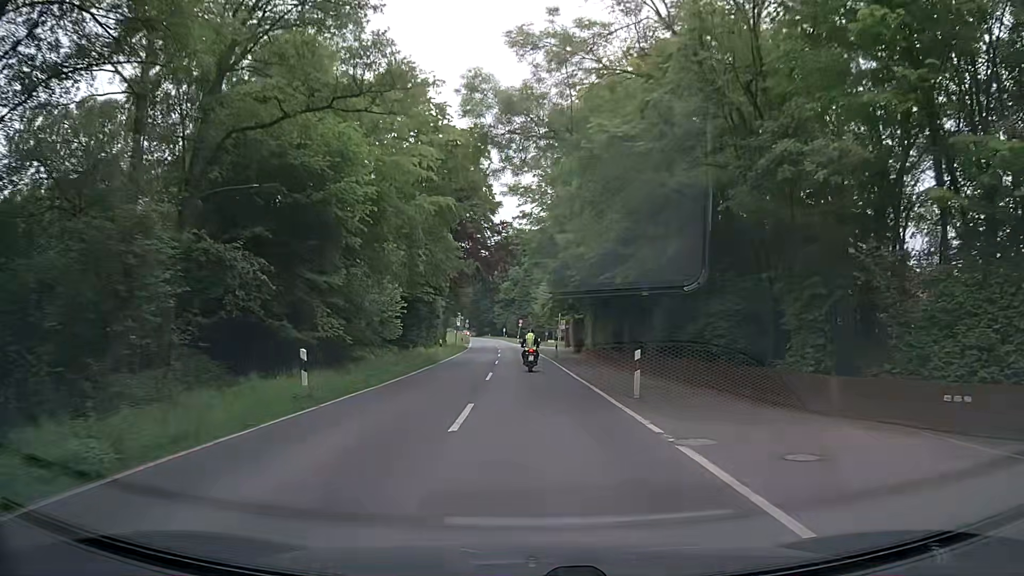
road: secondary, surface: asphalt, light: Day
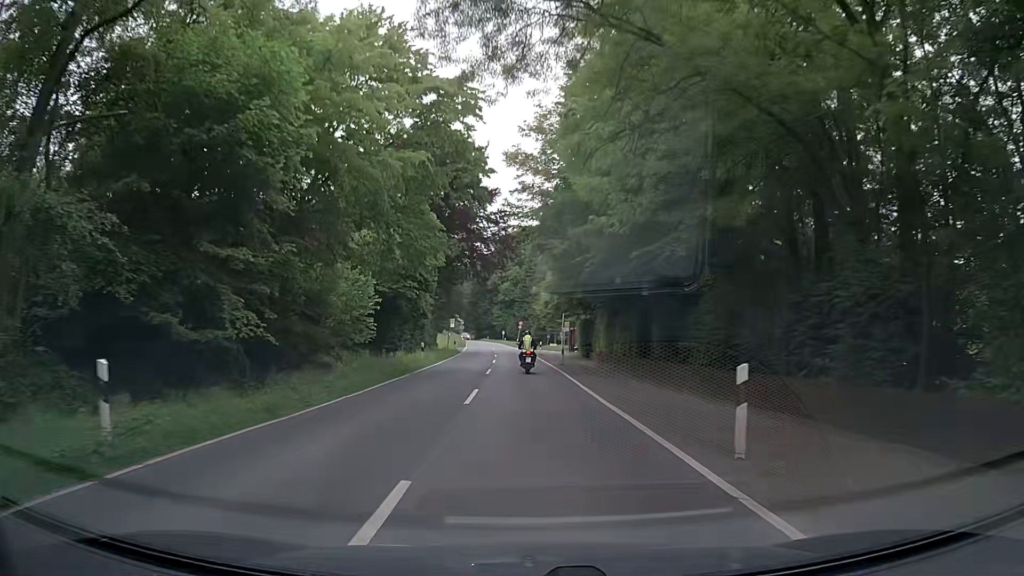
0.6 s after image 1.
(0.0, +7.5) m; 0°
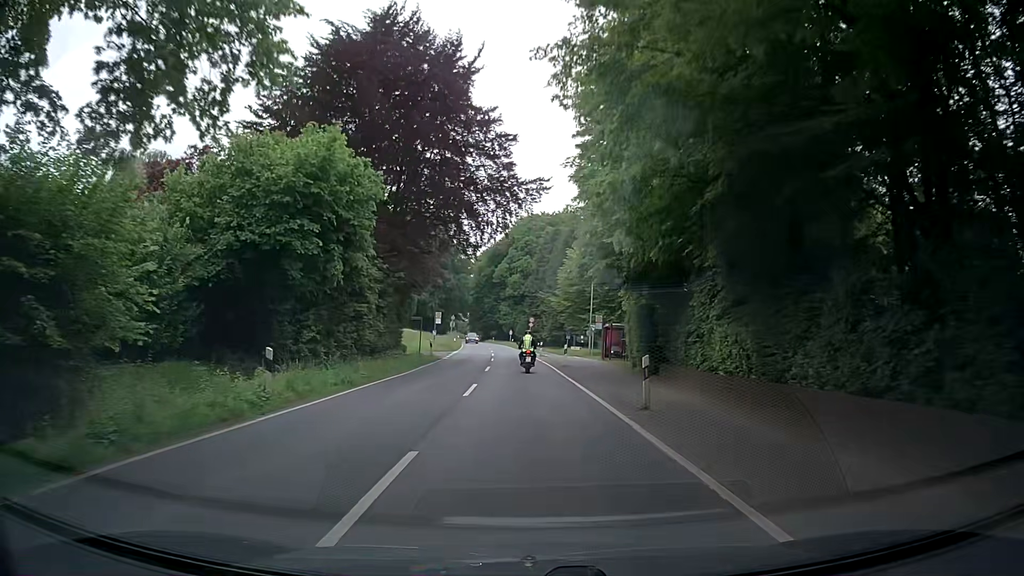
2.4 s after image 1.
(+0.1, +22.7) m; 0°
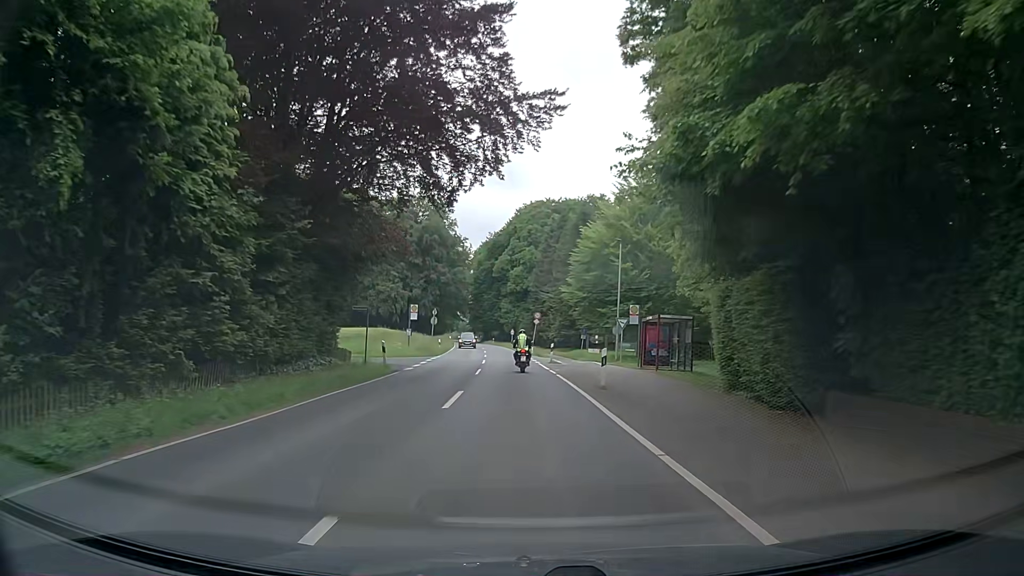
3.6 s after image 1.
(-0.1, +15.2) m; -1°
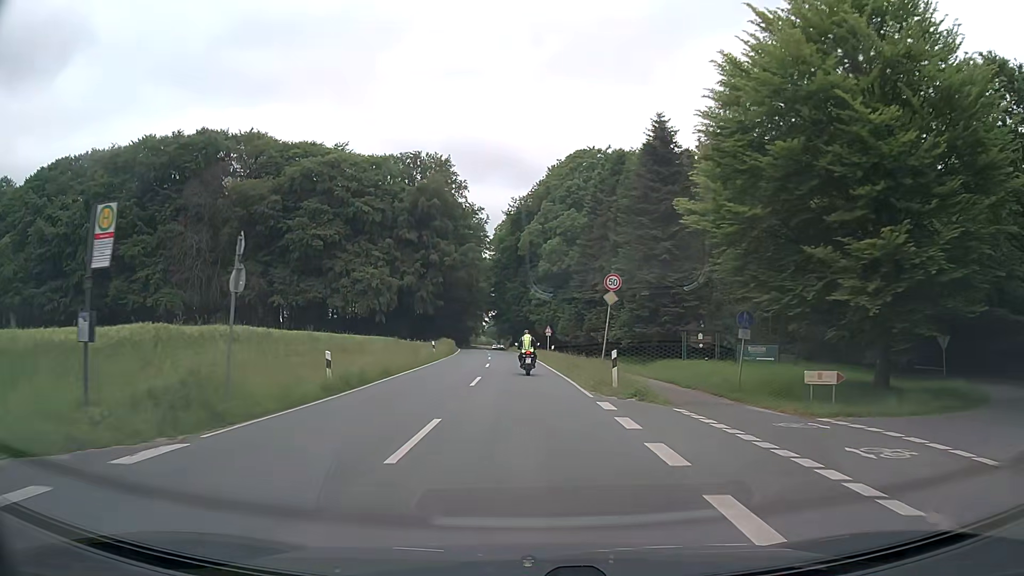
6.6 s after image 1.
(-0.8, +37.5) m; -3°
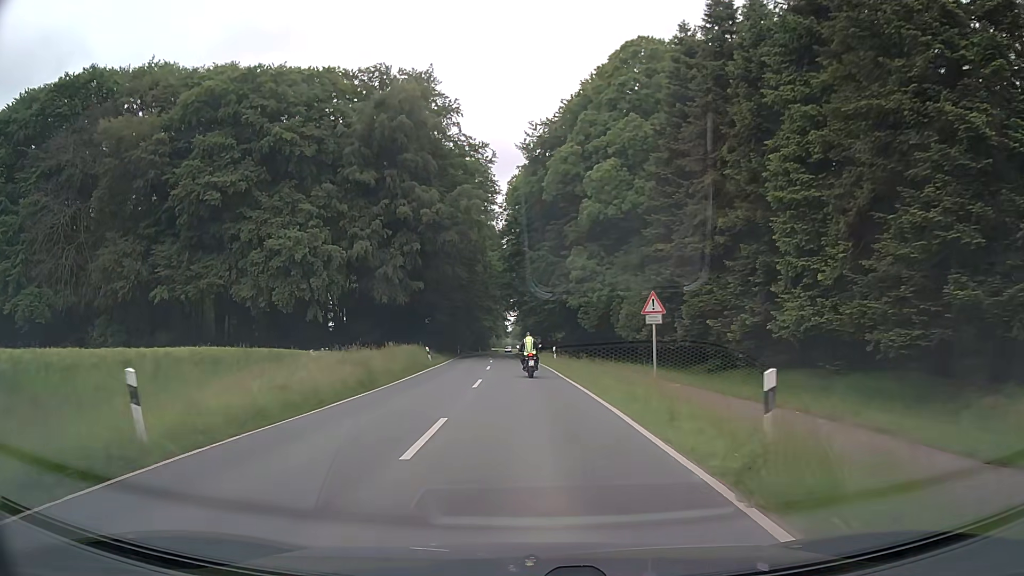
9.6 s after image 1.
(-0.5, +36.1) m; -2°
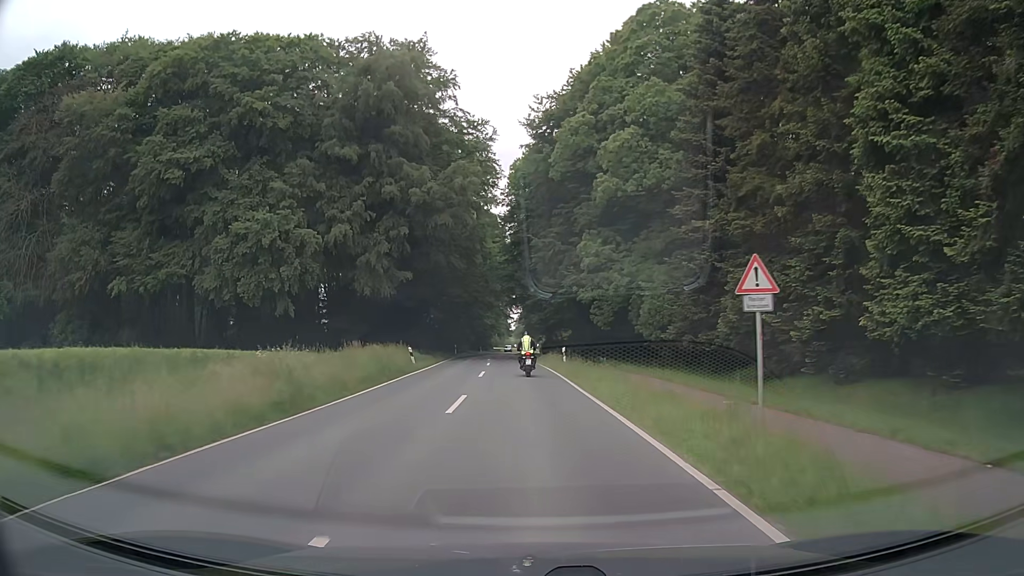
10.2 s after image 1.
(0.0, +7.2) m; 0°
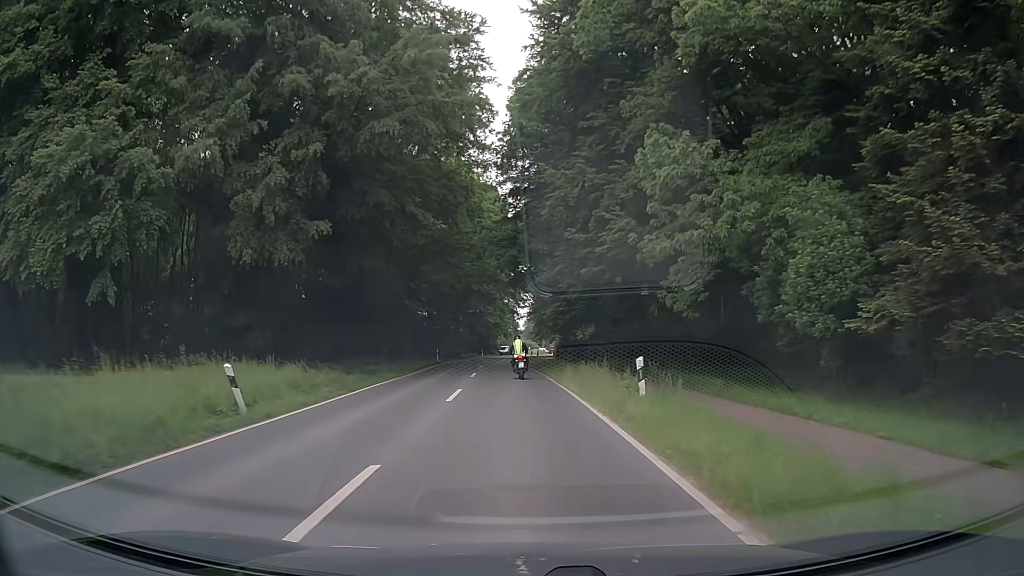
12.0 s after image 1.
(-0.2, +21.8) m; -1°
(0, +10) (0, +20) (-1, +30) (-1, +40) (-1, +50) (-2, +60) (-2, +70) (-2, +80) (-3, +90) (-2, +100) m
